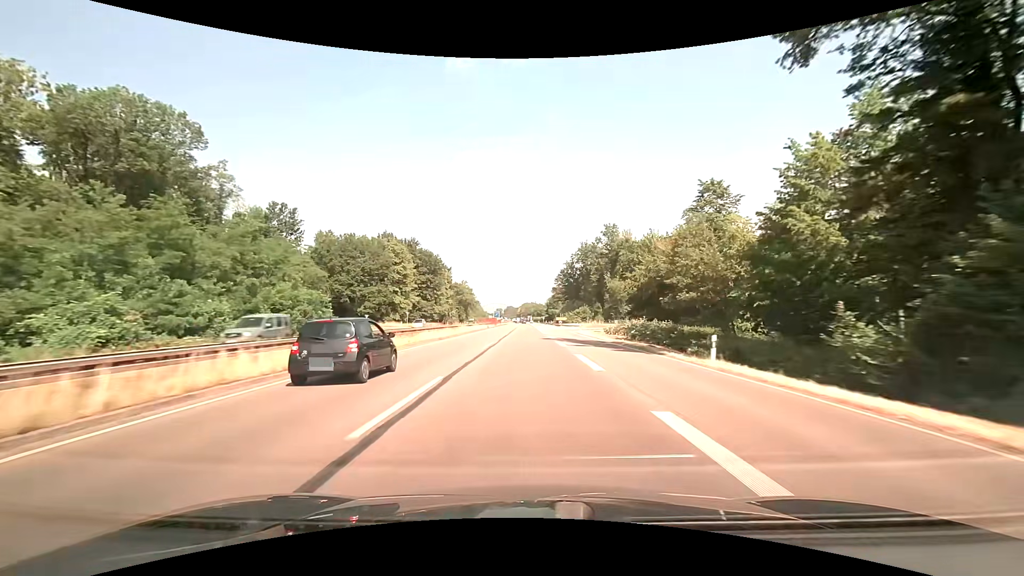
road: trunk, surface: asphalt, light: Day
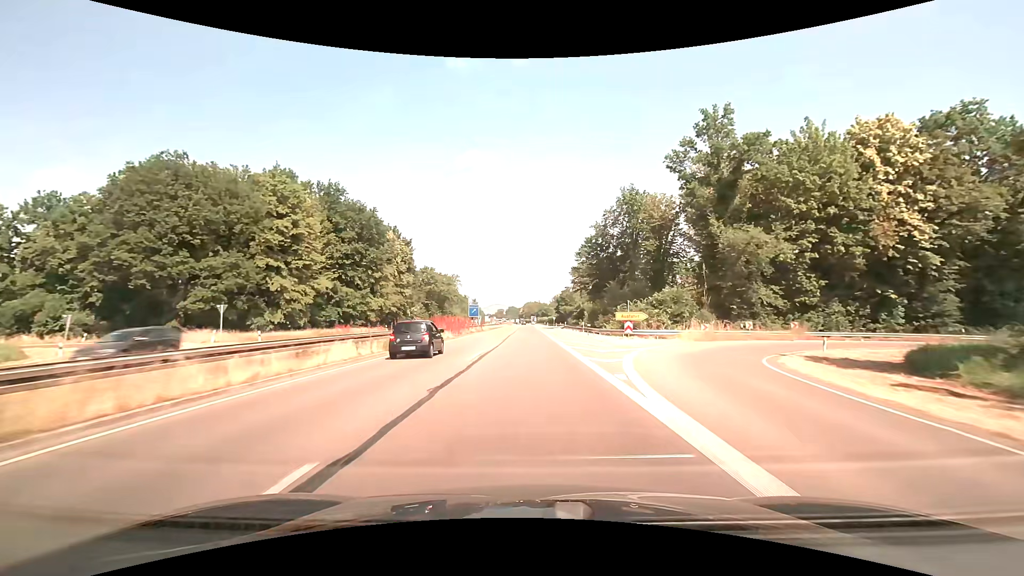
(-0.1, +62.0) m; 0°
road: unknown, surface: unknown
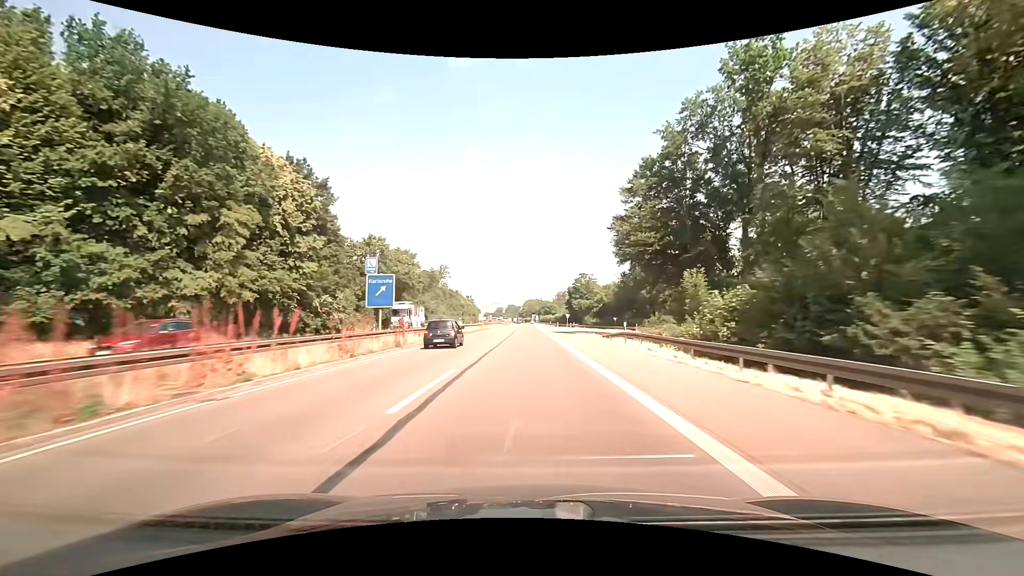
(0.0, +46.6) m; 0°
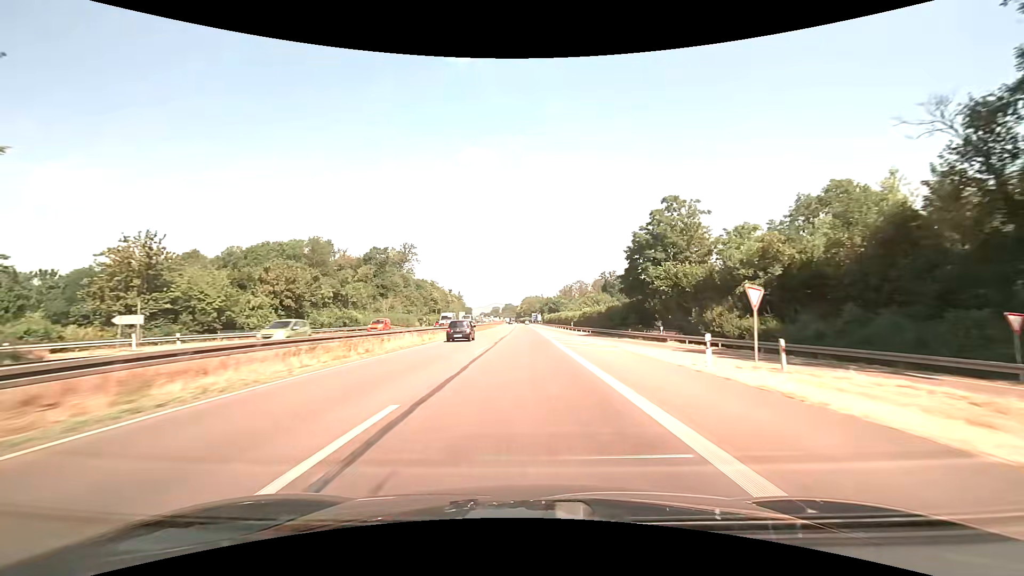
(+0.3, +78.7) m; 0°
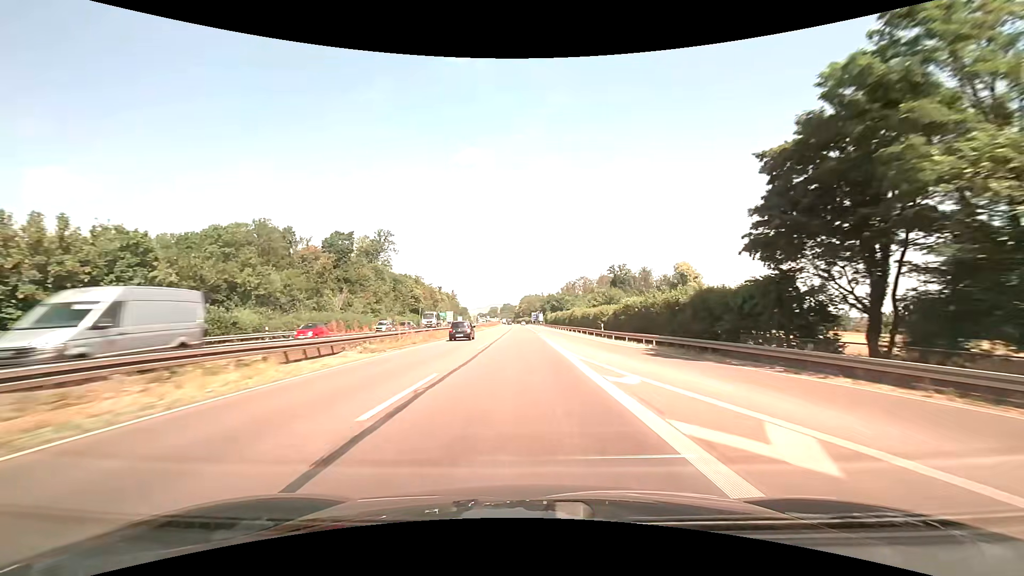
(0.0, +31.7) m; 0°
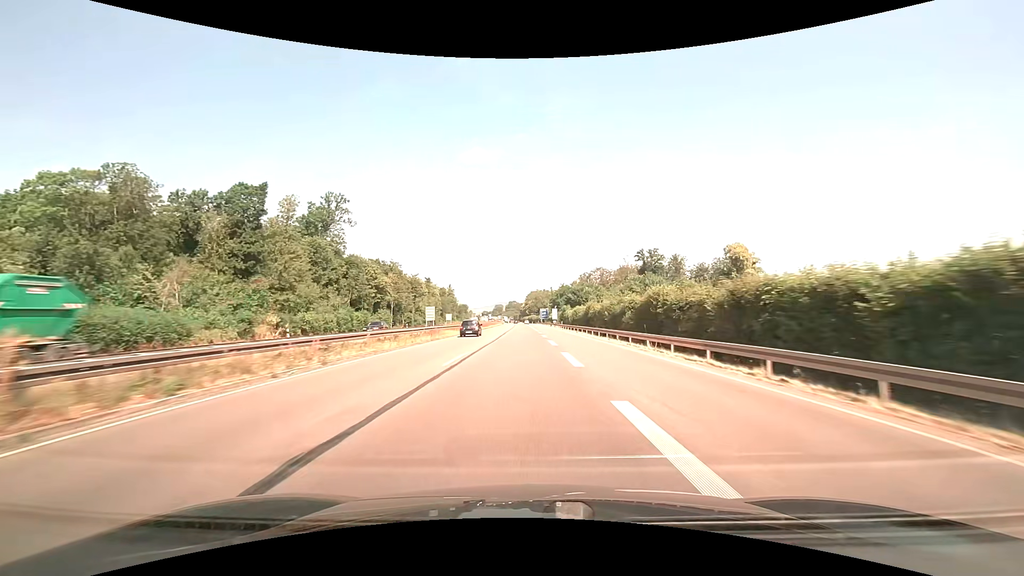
(-0.3, +47.3) m; -1°
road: trunk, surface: asphalt
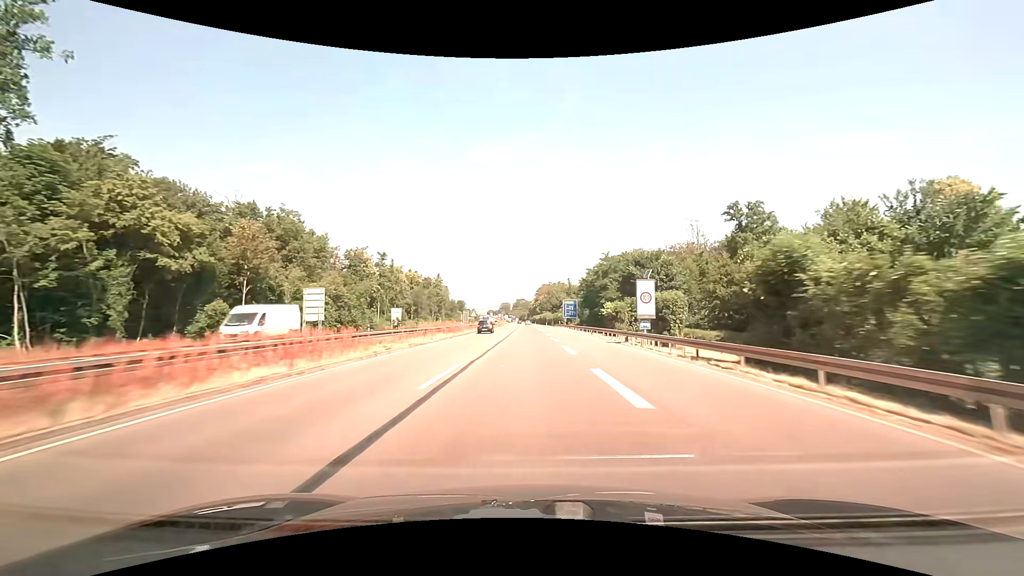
(-0.7, +78.4) m; -1°
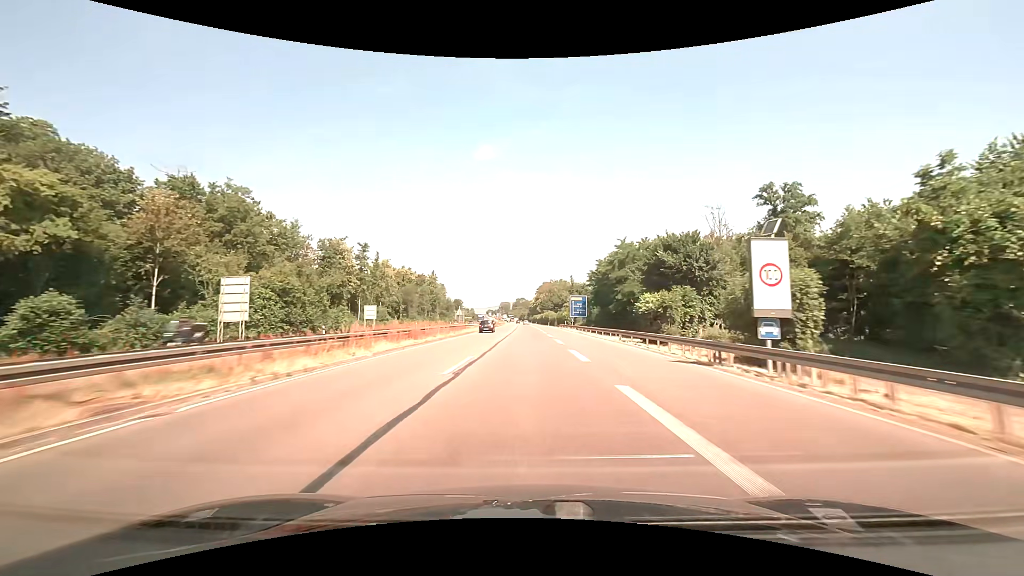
(0.0, +15.6) m; 0°
(0, +10) (0, +20) (0, +30) (0, +40) (0, +50) (0, +60) (0, +70) (0, +80) (0, +90) (0, +100) m
